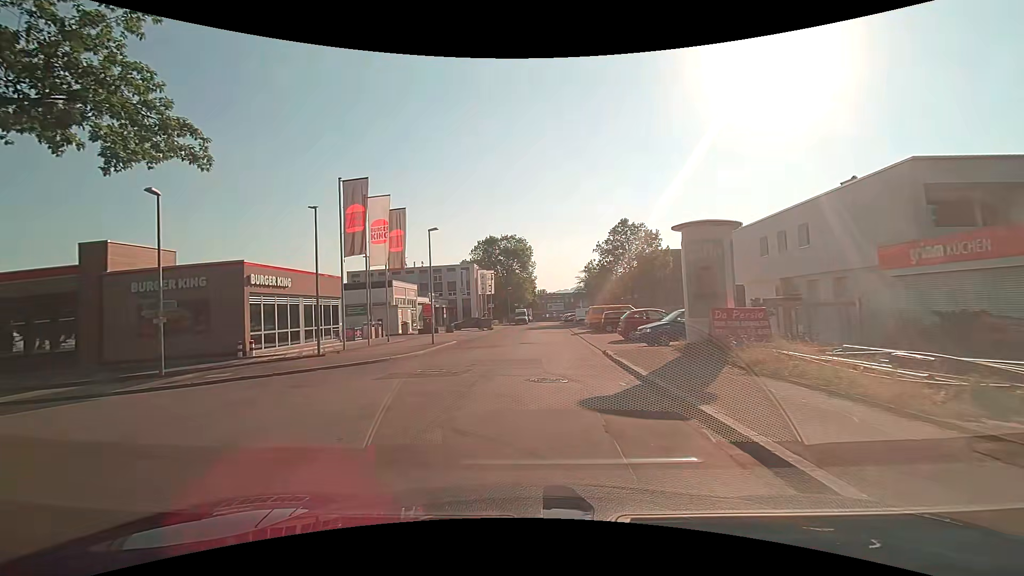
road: unclassified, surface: asphalt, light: Day
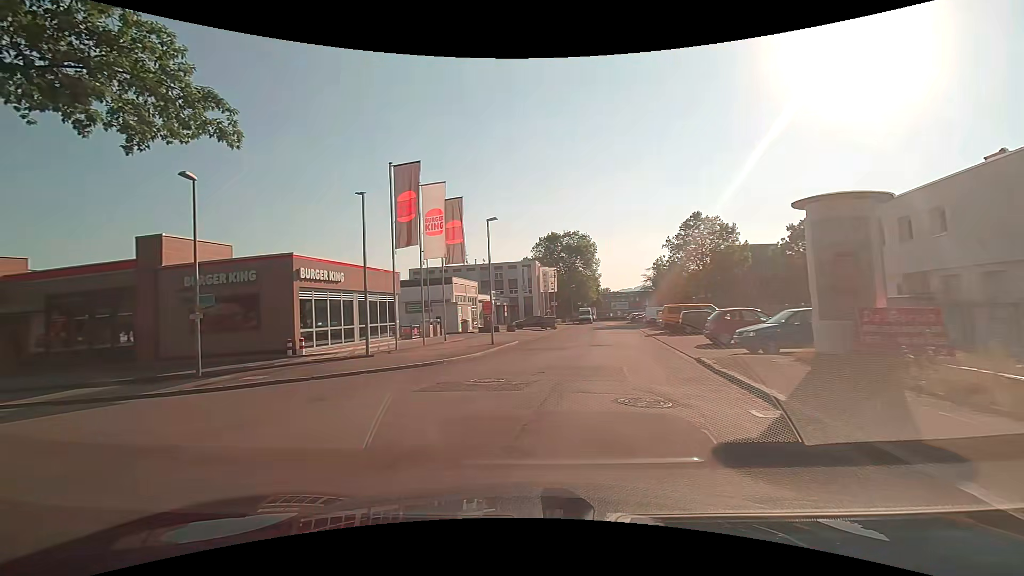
(-0.1, +2.7) m; -7°
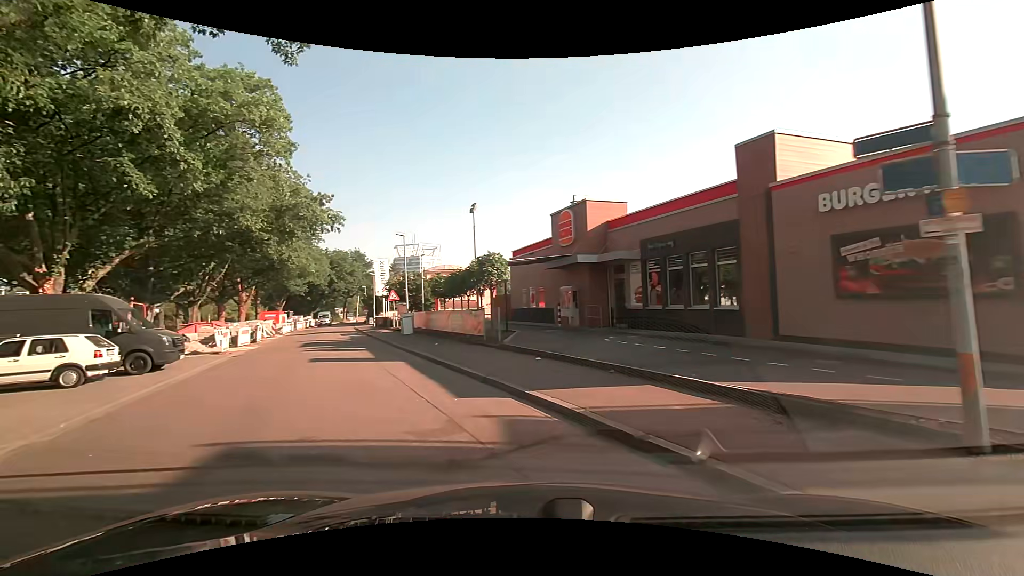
(-6.7, +11.1) m; -59°
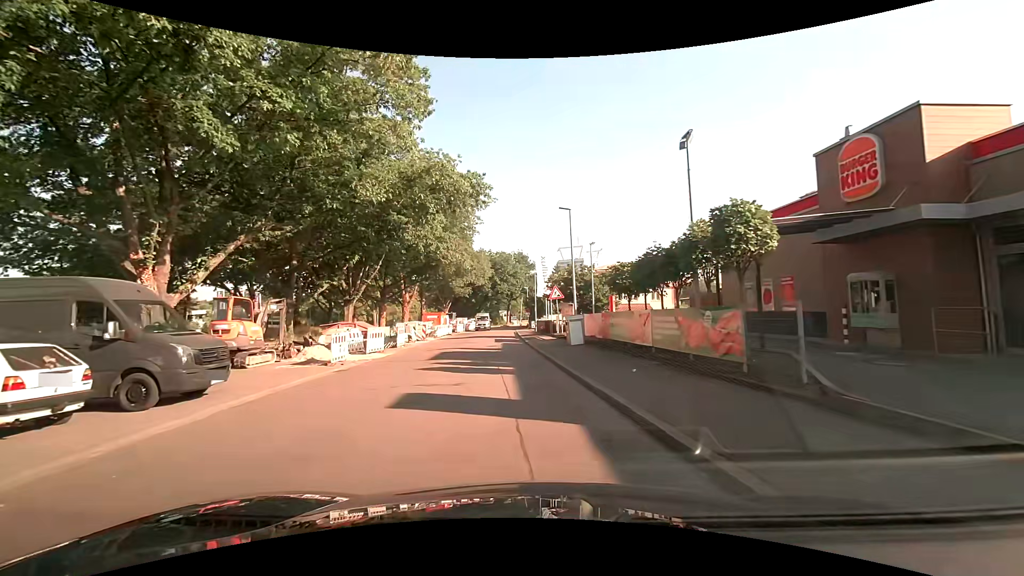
(-2.1, +9.0) m; -20°
